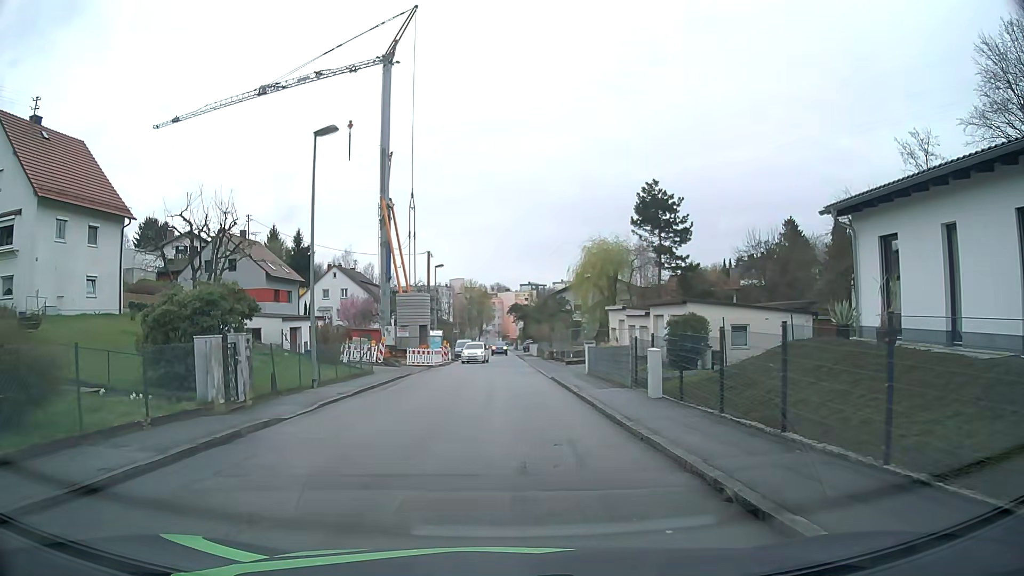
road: residential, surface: asphalt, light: Day
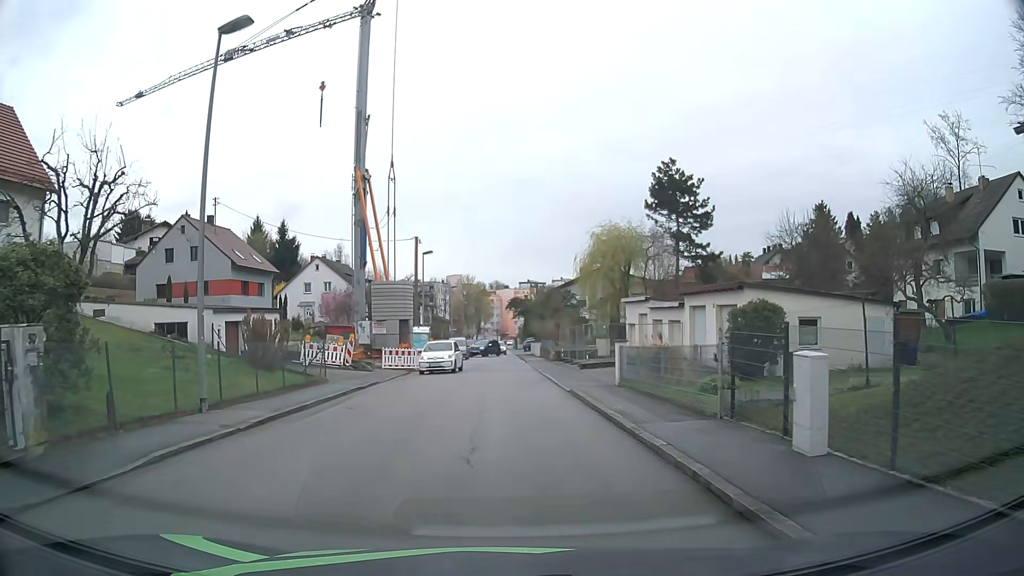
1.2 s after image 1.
(+0.1, +7.8) m; +1°
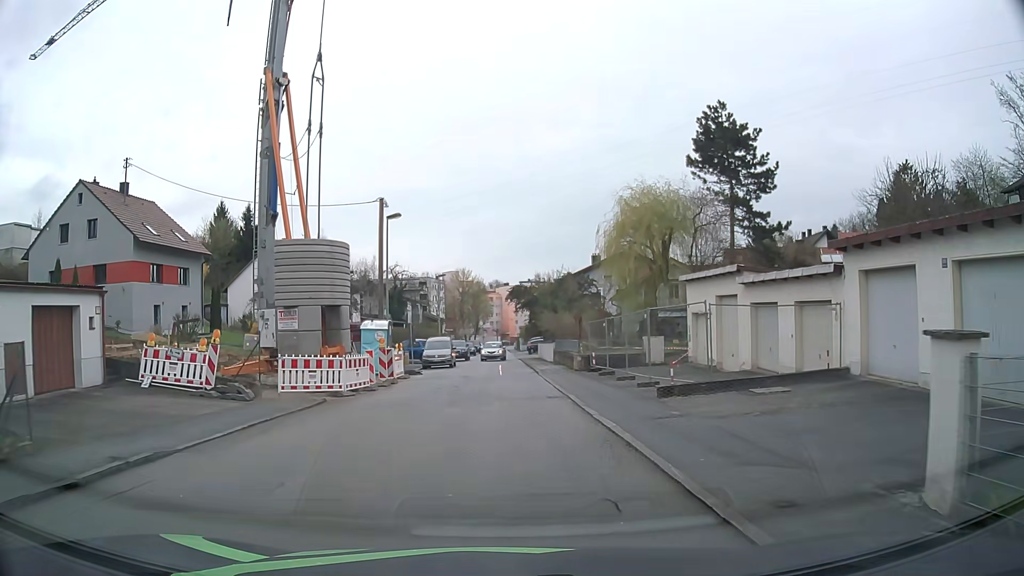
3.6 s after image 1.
(-0.1, +15.4) m; -1°
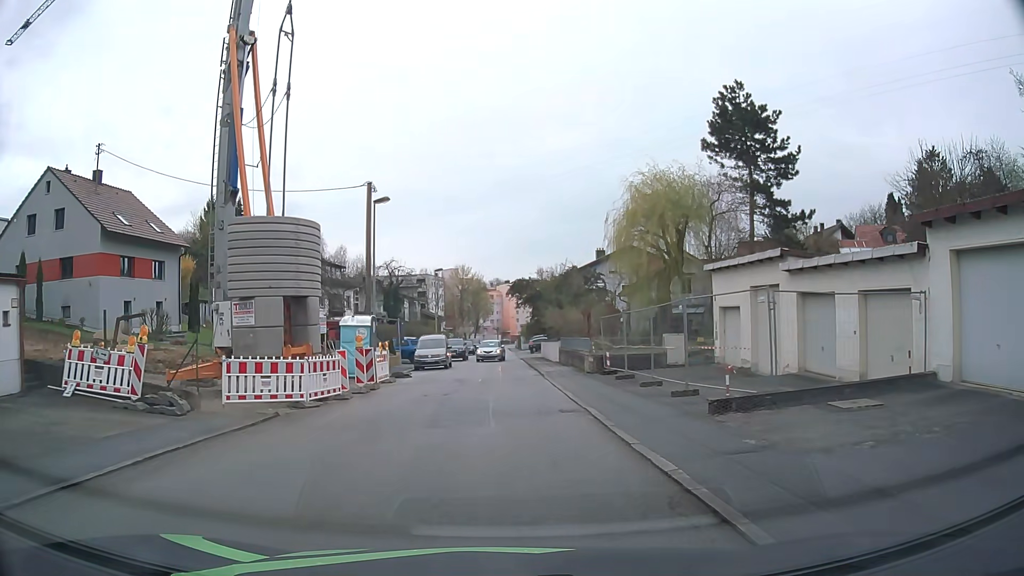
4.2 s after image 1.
(0.0, +3.7) m; 0°
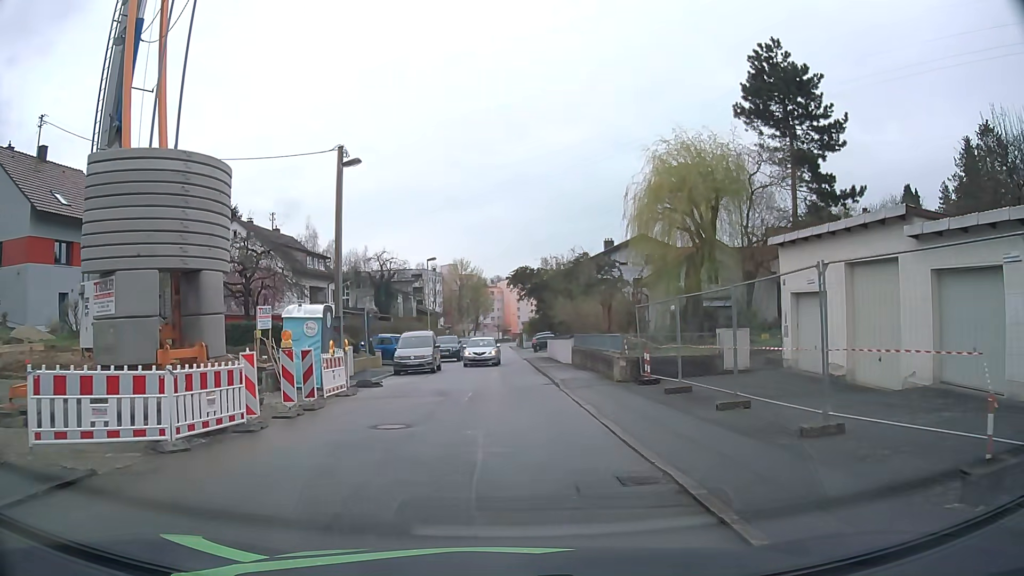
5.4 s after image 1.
(0.0, +6.6) m; 0°
(0, +10) (0, +20) (-1, +30) (-1, +40) (-1, +50) (-1, +60) (-2, +70) (-2, +80) (-2, +90) (-2, +100) m
